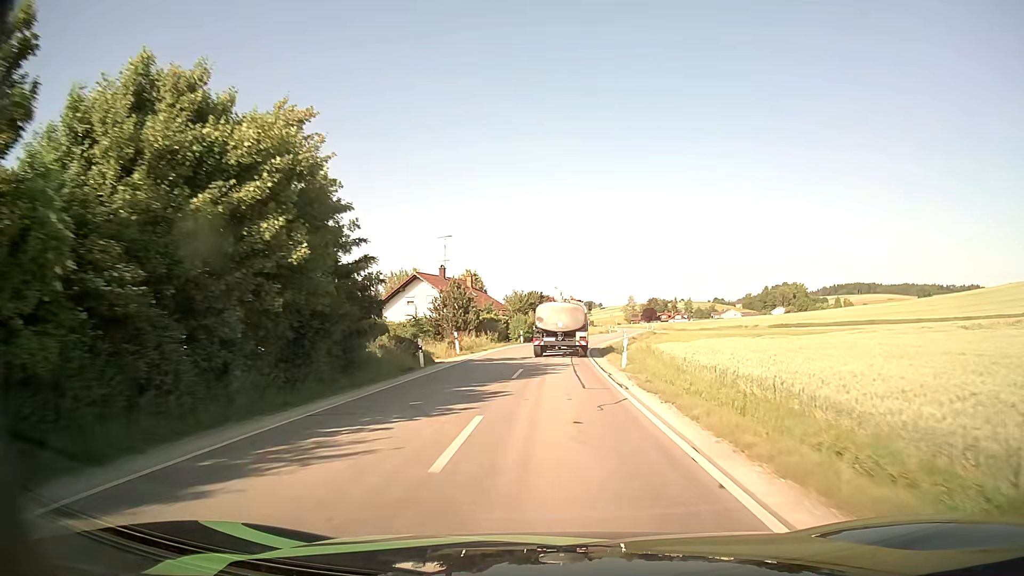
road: secondary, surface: asphalt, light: Day
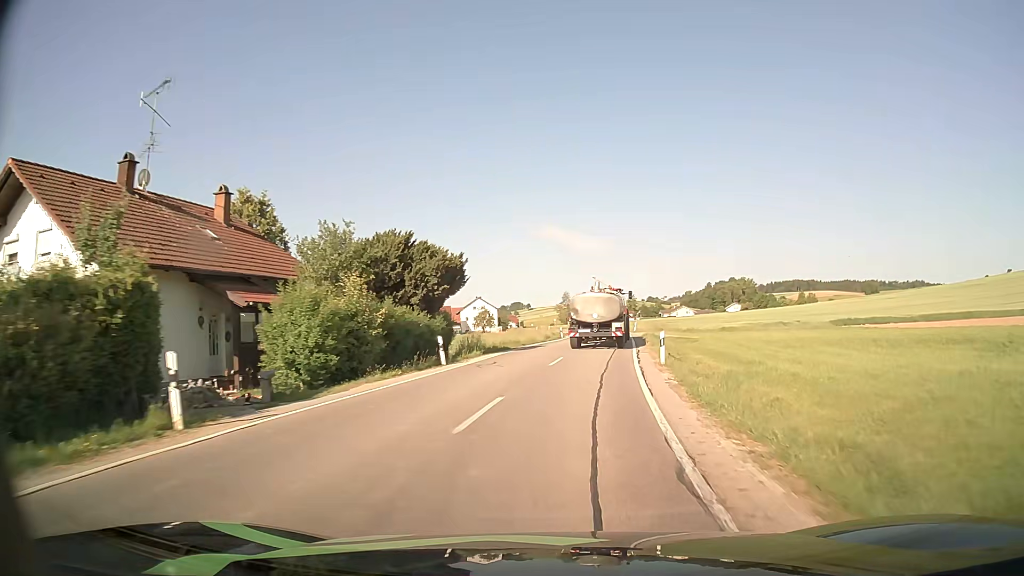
(+1.8, +45.8) m; +6°
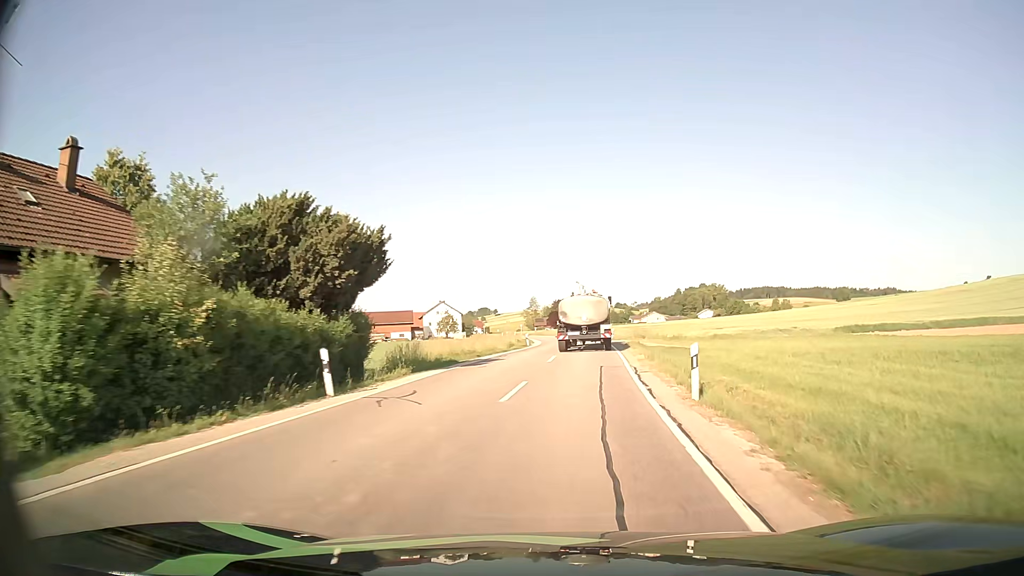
(+0.2, +8.6) m; +2°
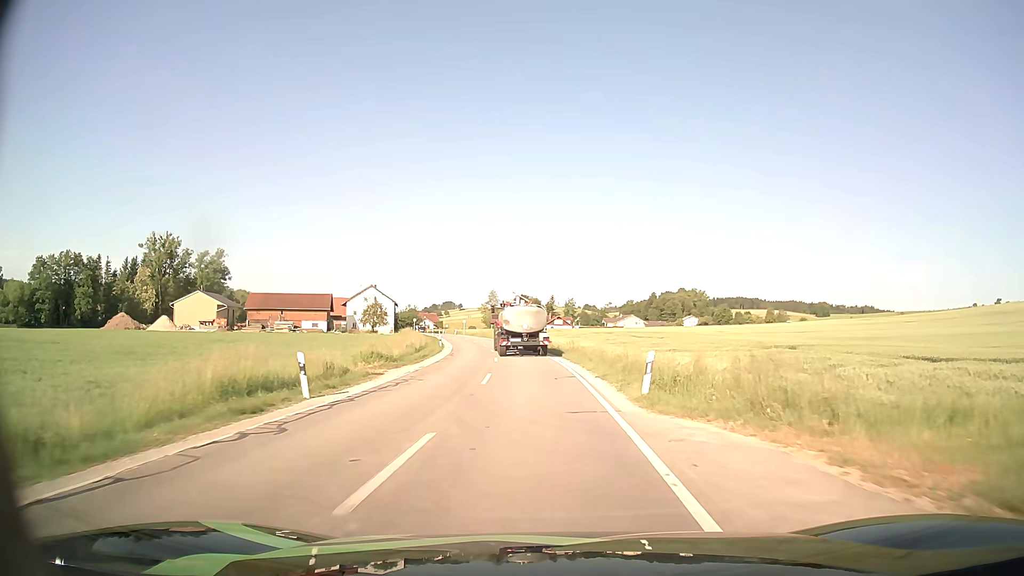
(+2.8, +42.5) m; +3°
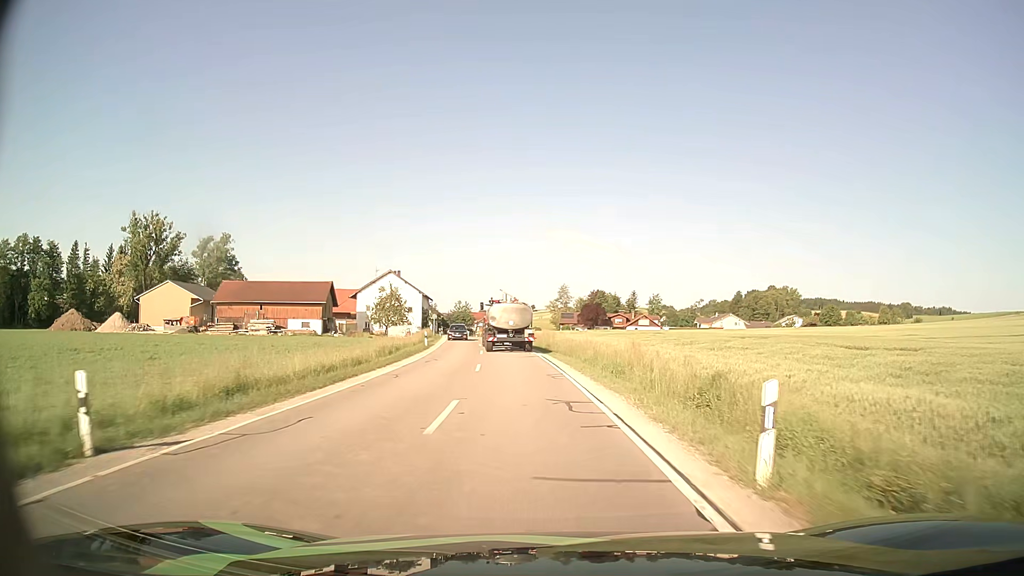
(-1.8, +44.6) m; -6°
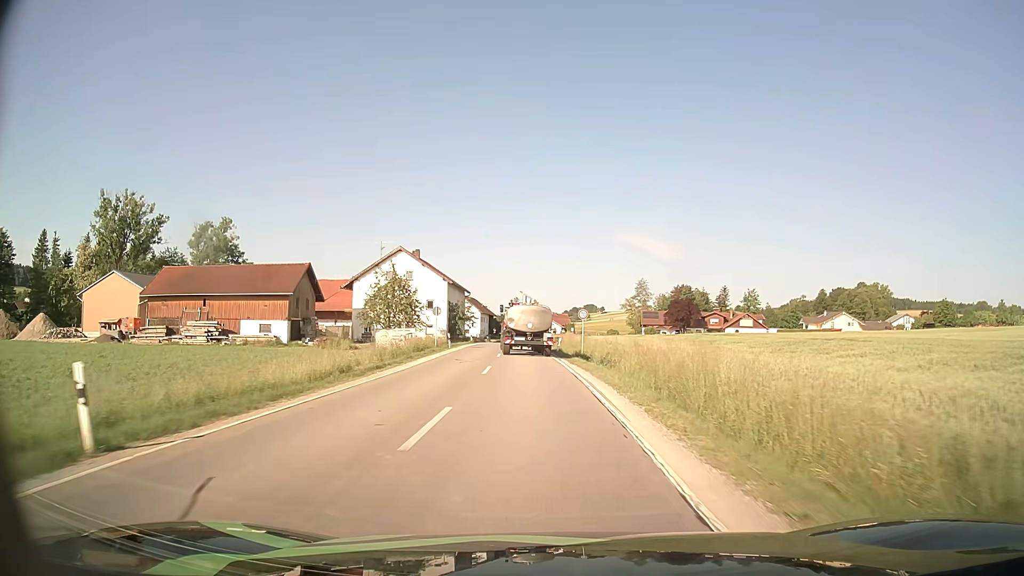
(-2.1, +37.7) m; -6°
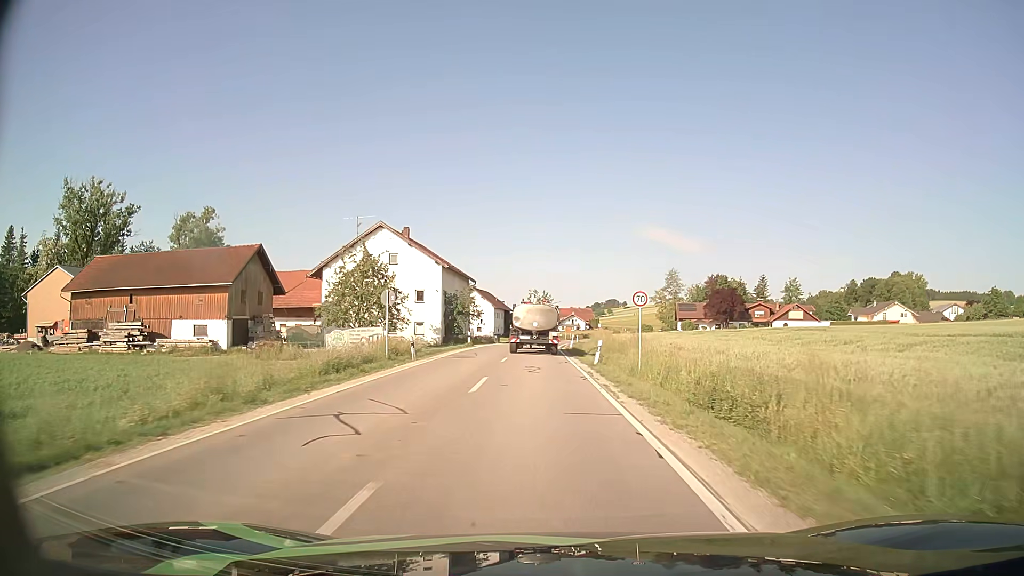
(-0.3, +17.9) m; -2°
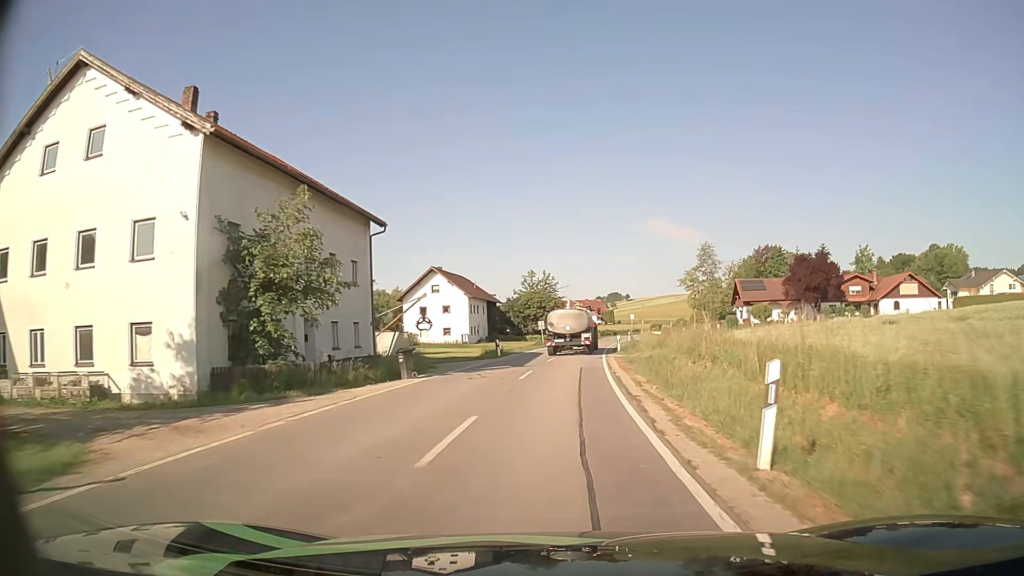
(-0.4, +43.0) m; 0°
(0, +10) (0, +20) (+1, +30) (+2, +40) (+3, +50) (+4, +60) (+5, +70) (+7, +80) (+9, +89) (+11, +99) m
